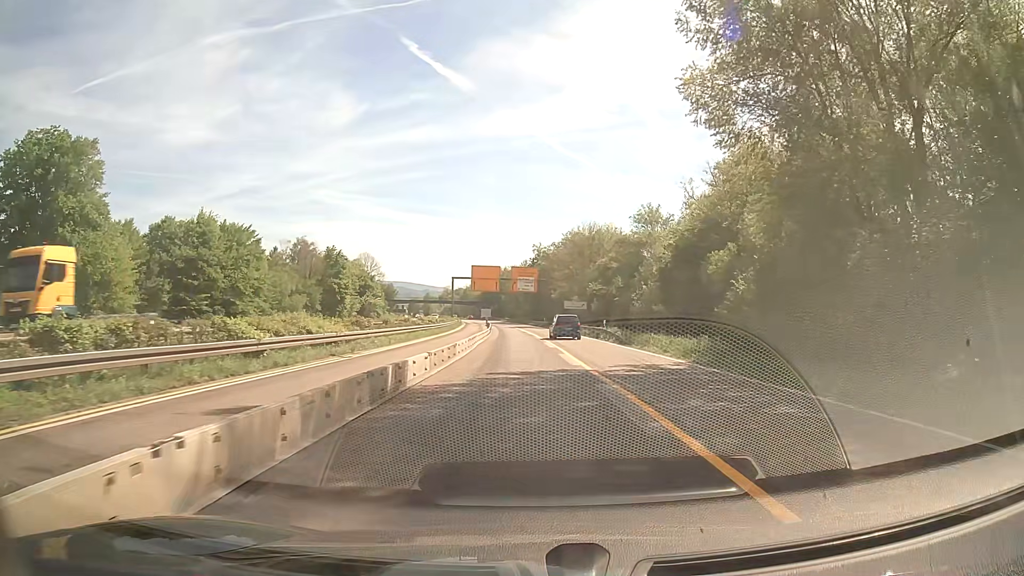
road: trunk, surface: asphalt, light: Day
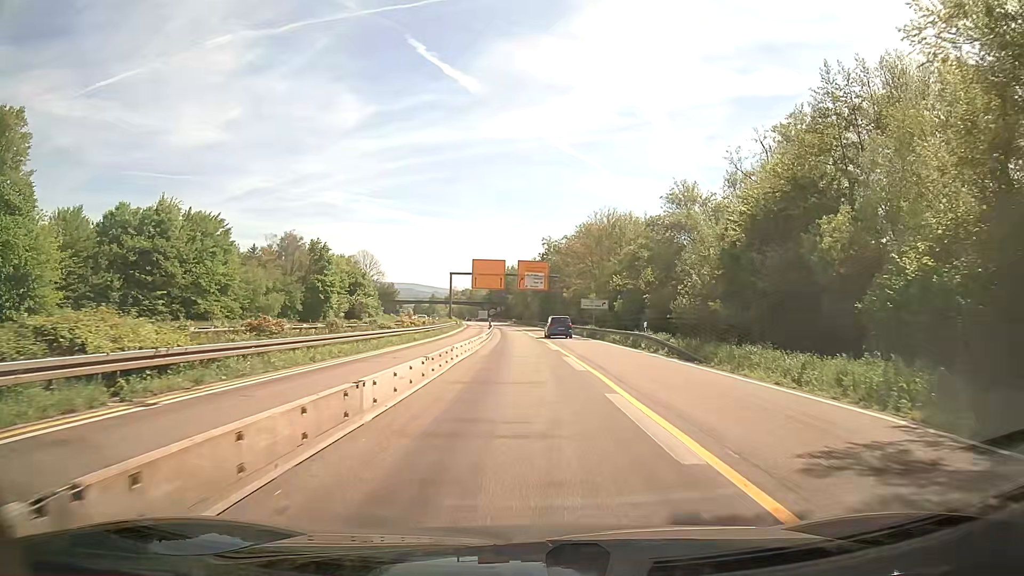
(-0.1, +13.6) m; -1°
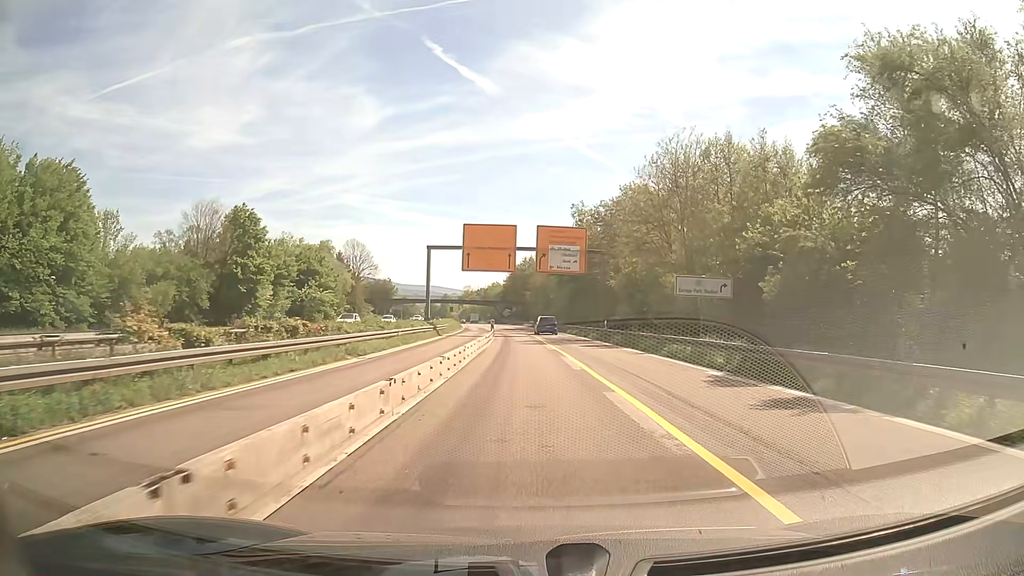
(-0.4, +35.7) m; -2°
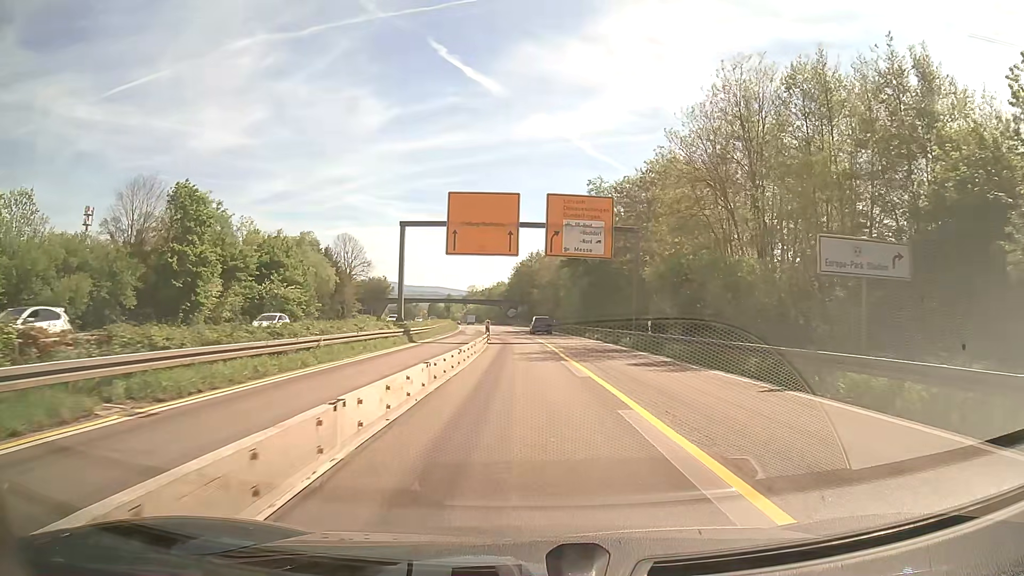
(0.0, +14.8) m; 0°
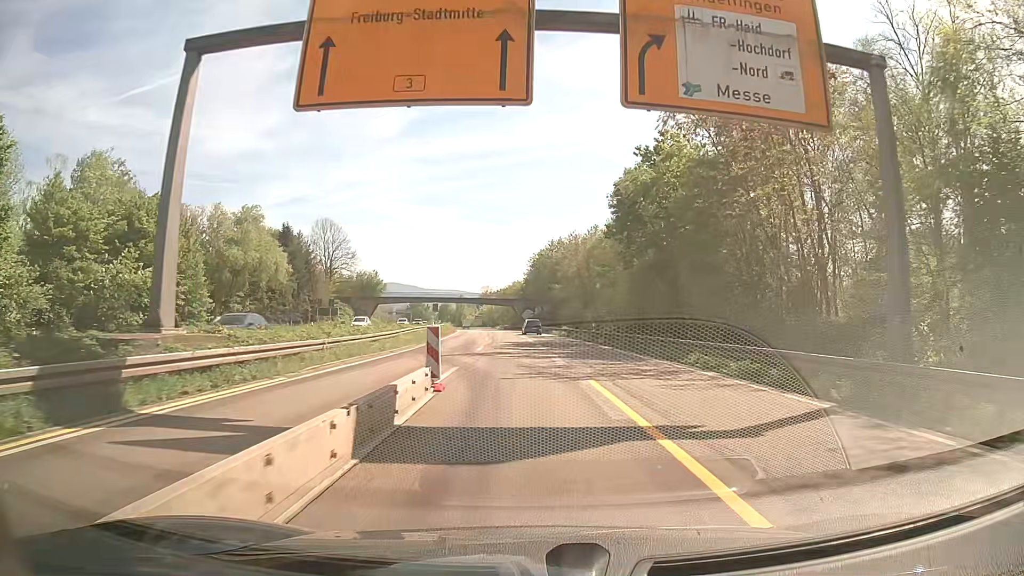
(-0.4, +30.4) m; -2°
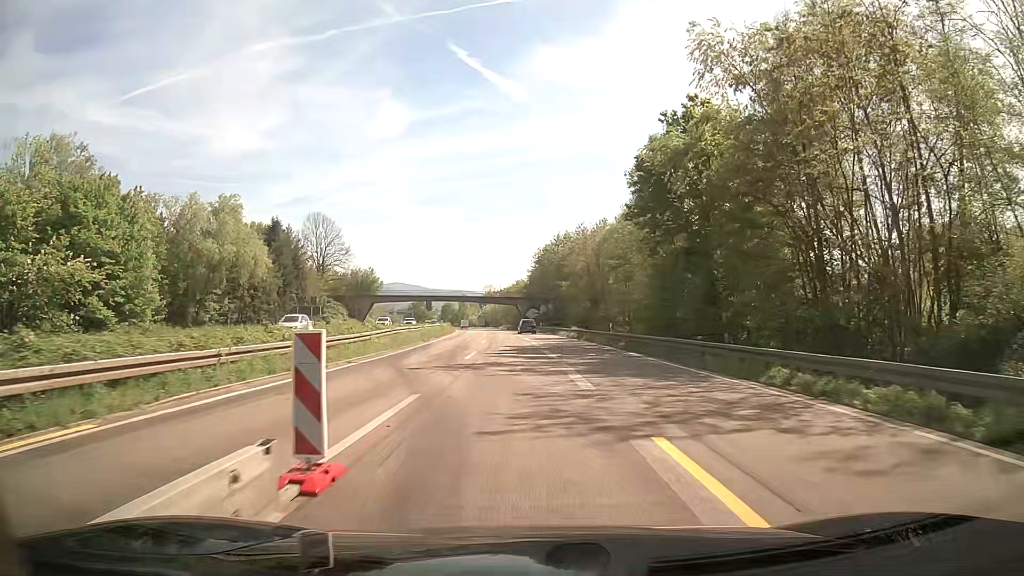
(0.0, +8.0) m; 0°
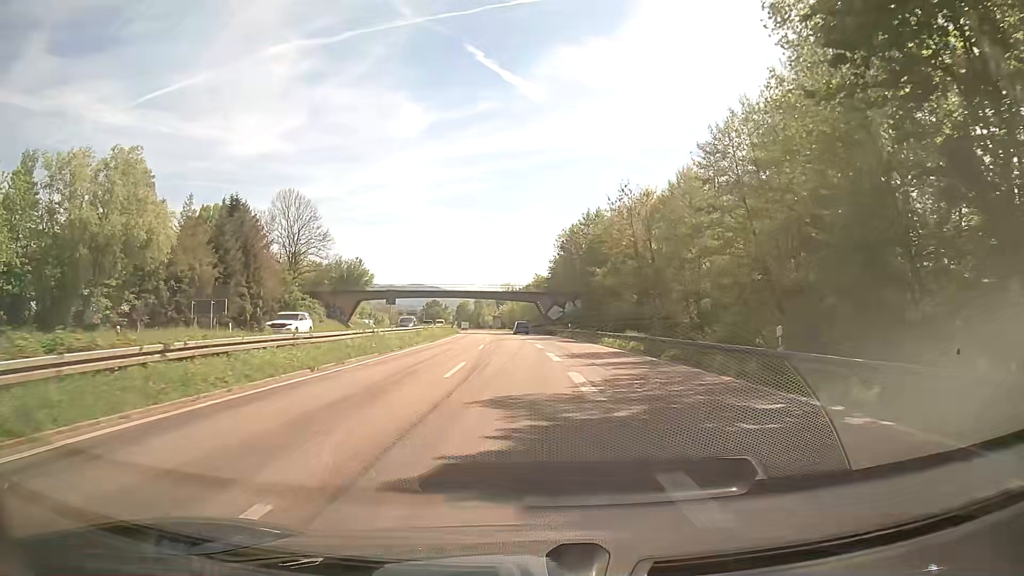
(-0.4, +25.9) m; -2°
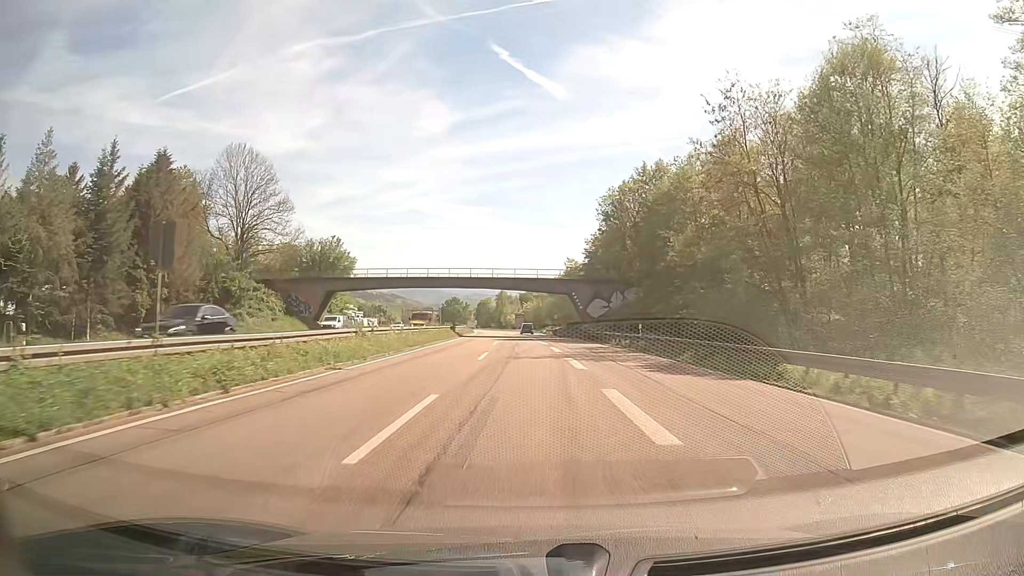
(-0.4, +28.6) m; -2°
(0, +10) (0, +20) (0, +30) (-1, +40) (-1, +50) (-1, +60) (-2, +70) (-2, +80) (-3, +90) (-3, +100) m
